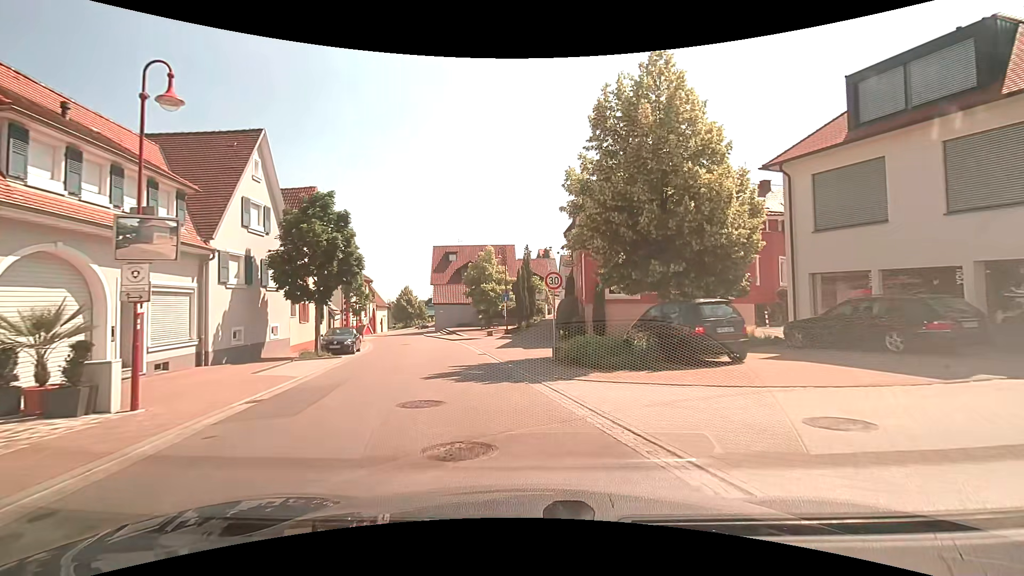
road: tertiary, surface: asphalt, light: Day
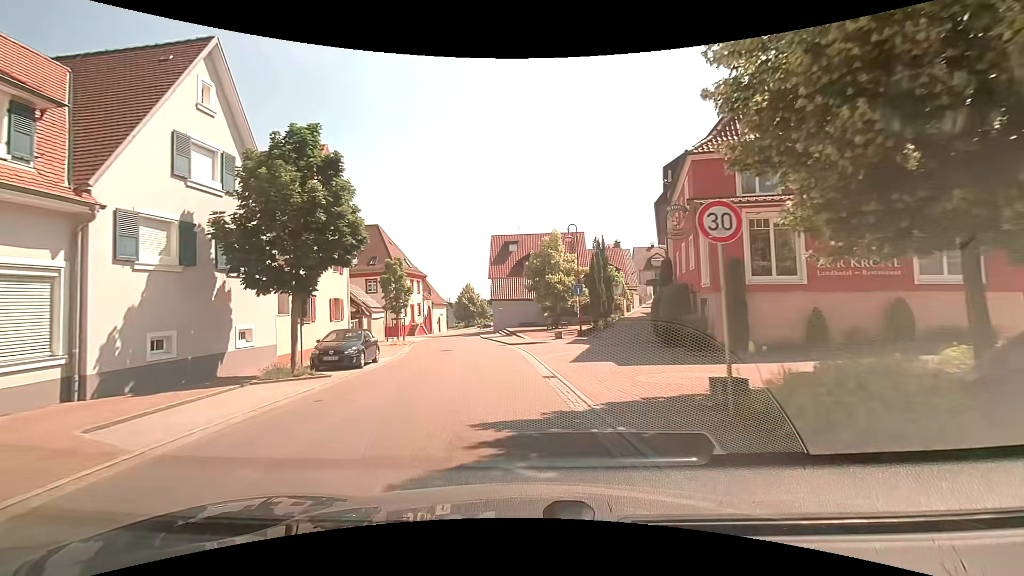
(-0.8, +9.1) m; -8°
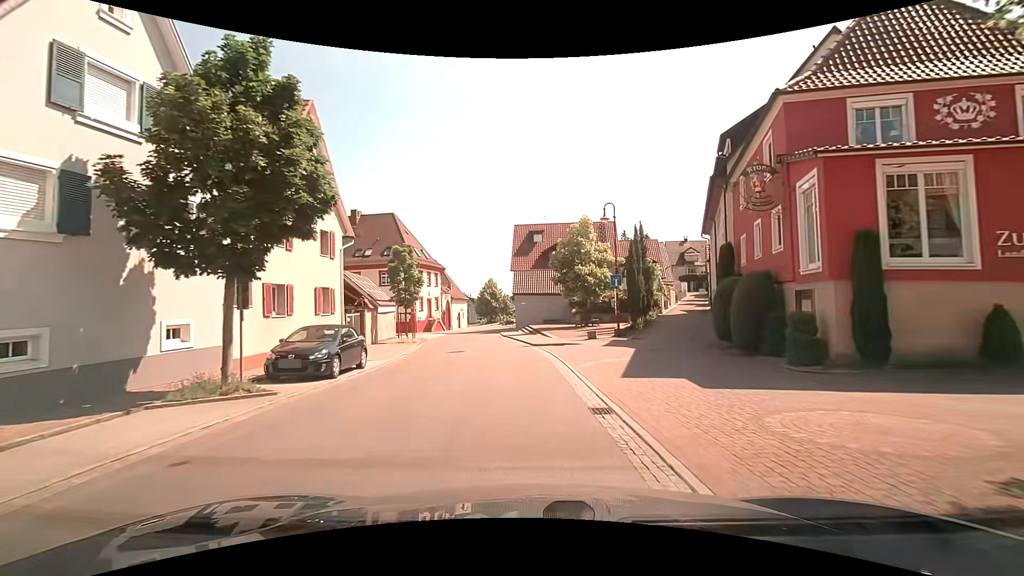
(-0.1, +4.8) m; -3°
